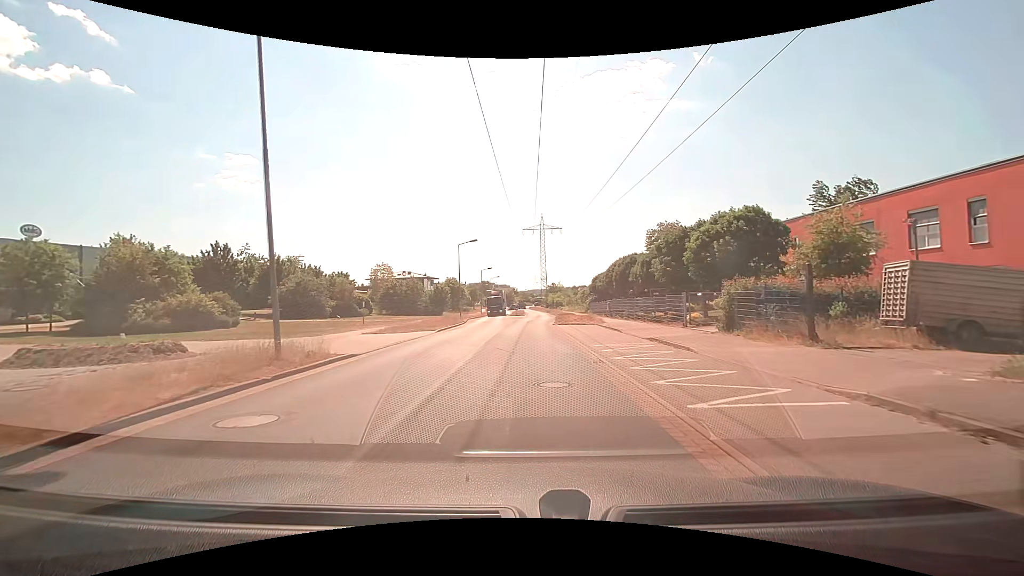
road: residential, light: Day
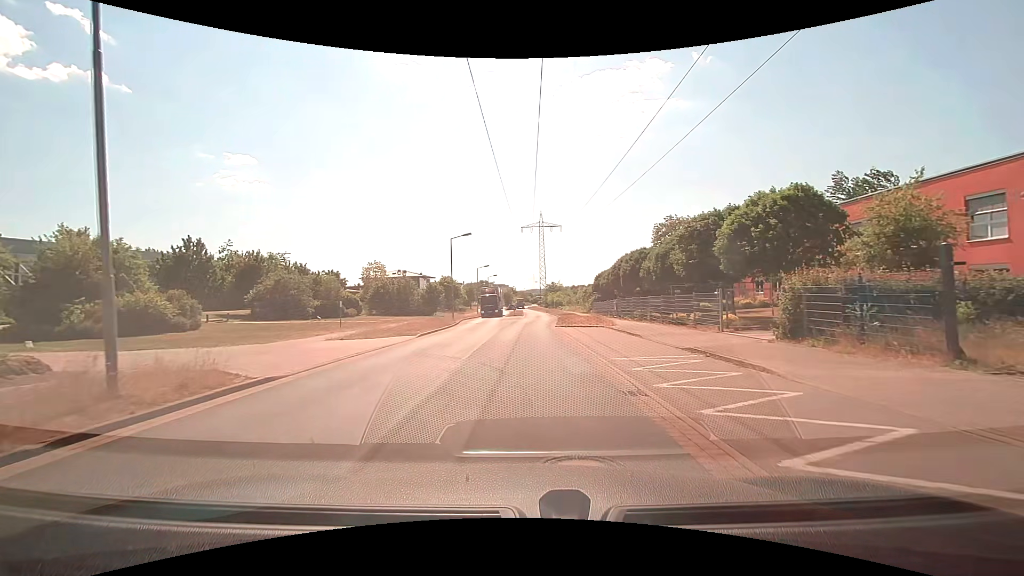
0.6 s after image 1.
(0.0, +4.4) m; +1°
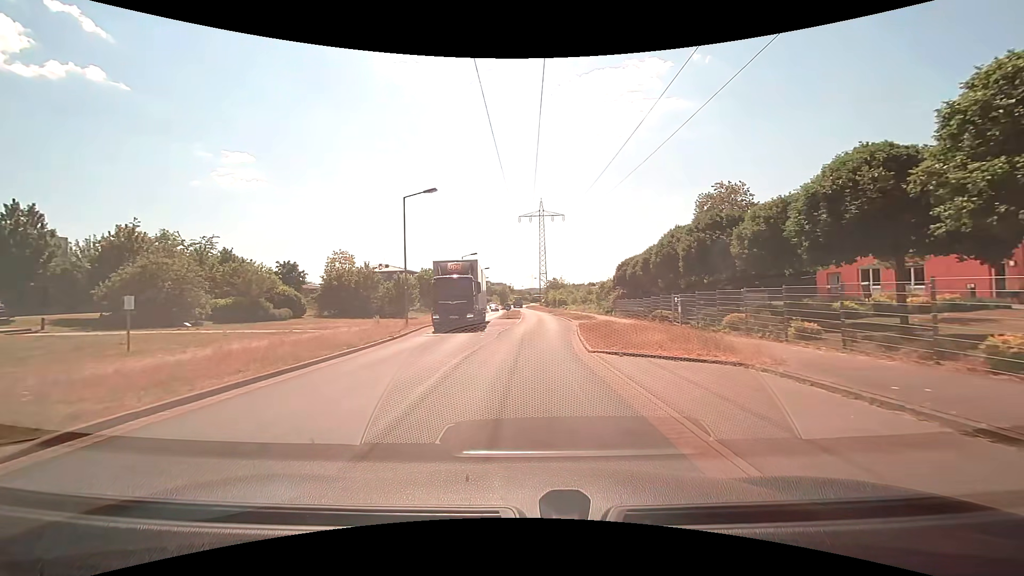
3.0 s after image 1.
(0.0, +17.6) m; 0°
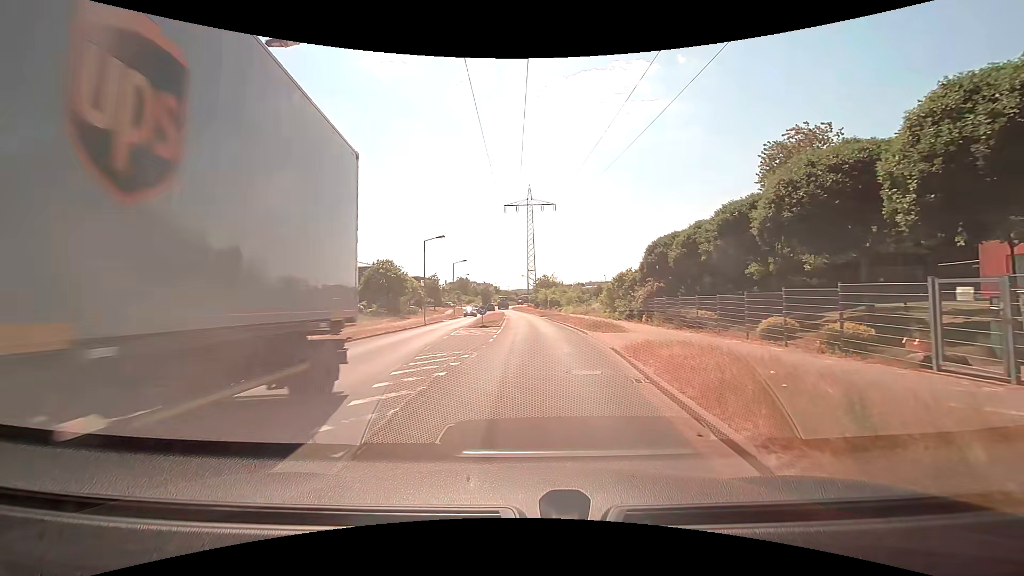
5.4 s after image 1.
(+0.1, +16.9) m; +2°
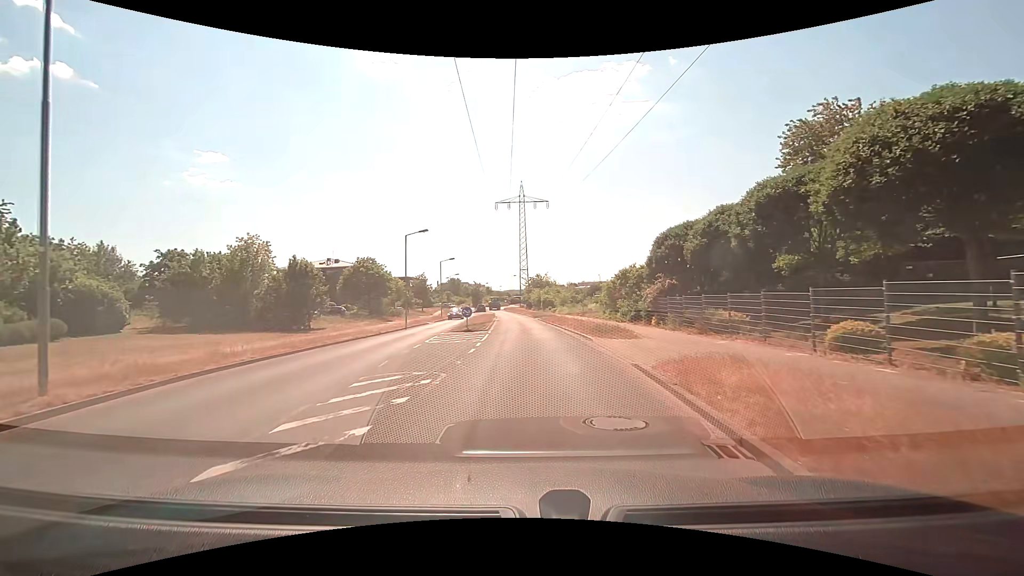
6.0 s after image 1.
(0.0, +4.3) m; 0°
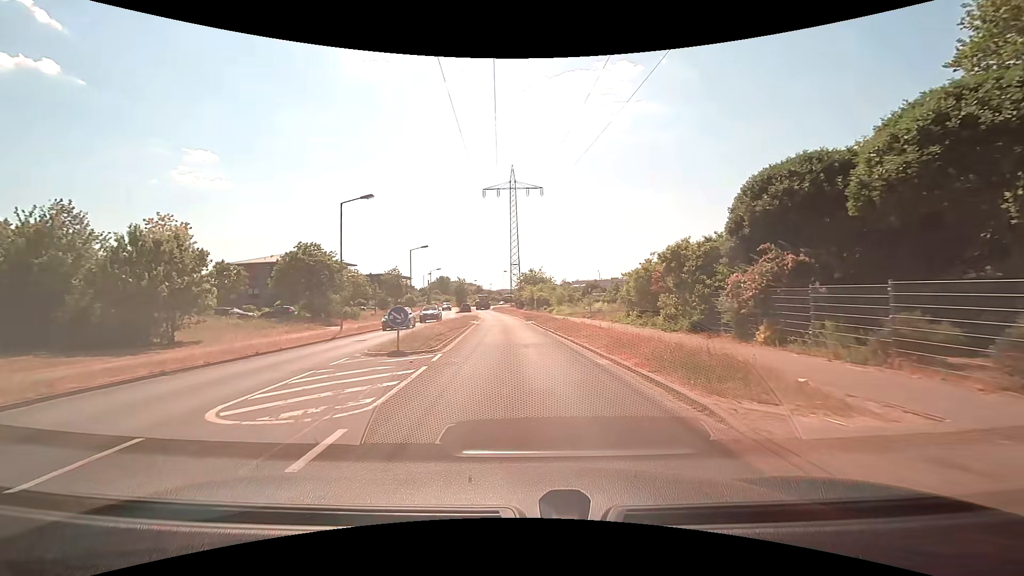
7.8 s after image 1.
(+0.2, +13.3) m; +1°
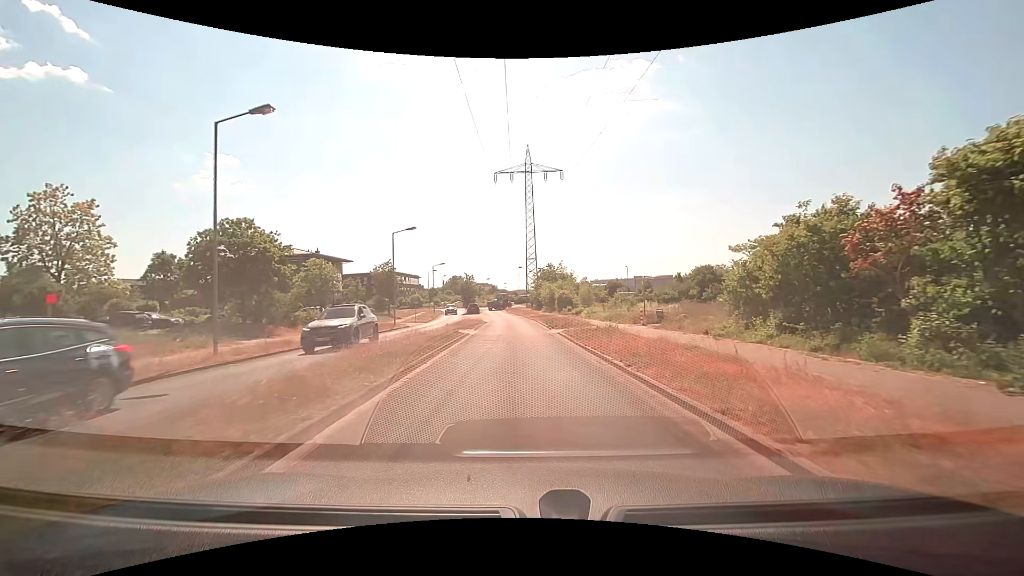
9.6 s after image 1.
(-0.2, +13.8) m; -2°
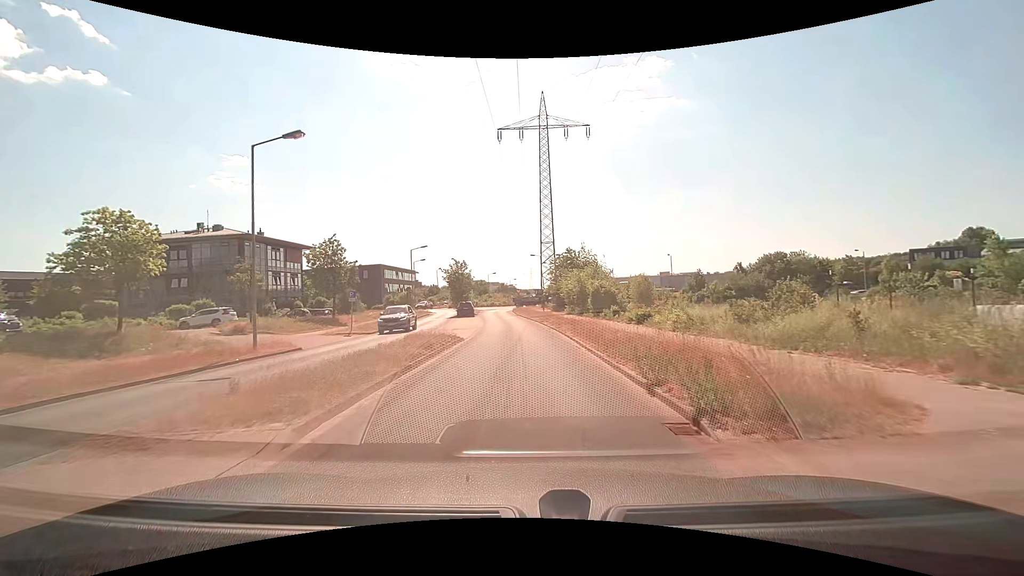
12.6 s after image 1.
(-0.2, +23.0) m; 0°
(0, +10) (-1, +20) (-1, +30) (-2, +40) (-3, +50) (-4, +60) (-5, +70) (-3, +79) (+2, +88) (+2, +98) m
